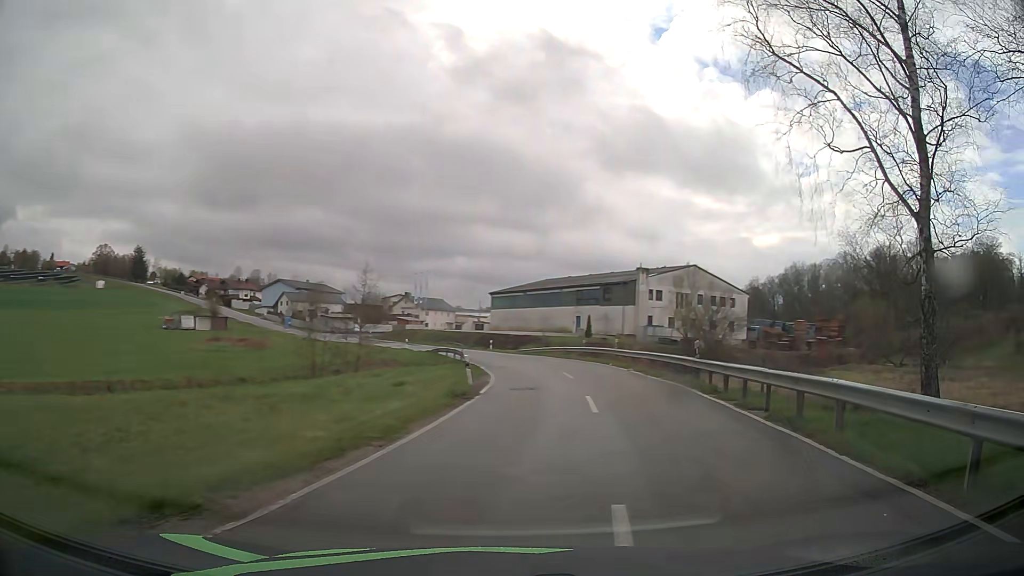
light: Day
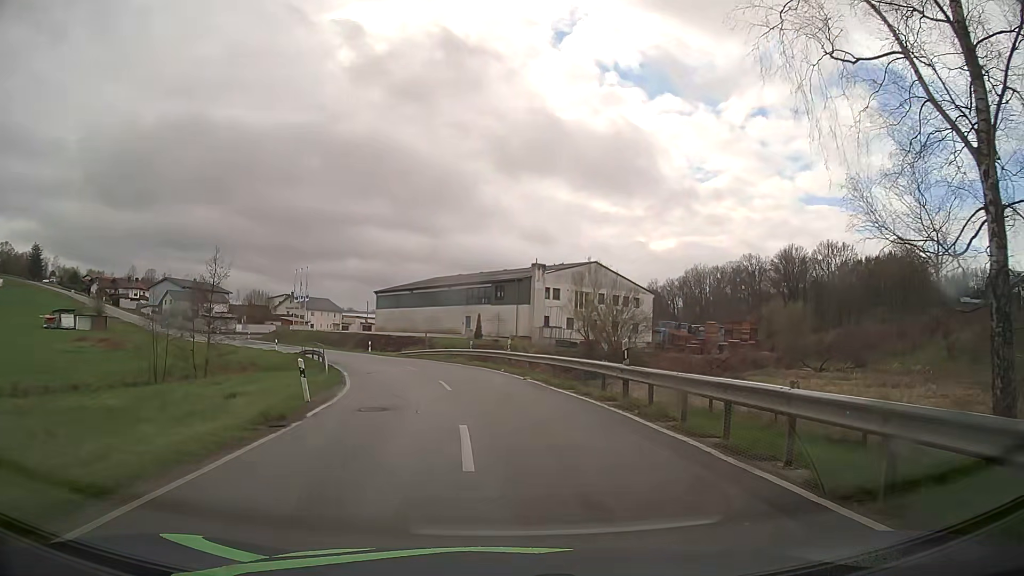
(+0.7, +6.8) m; +8°
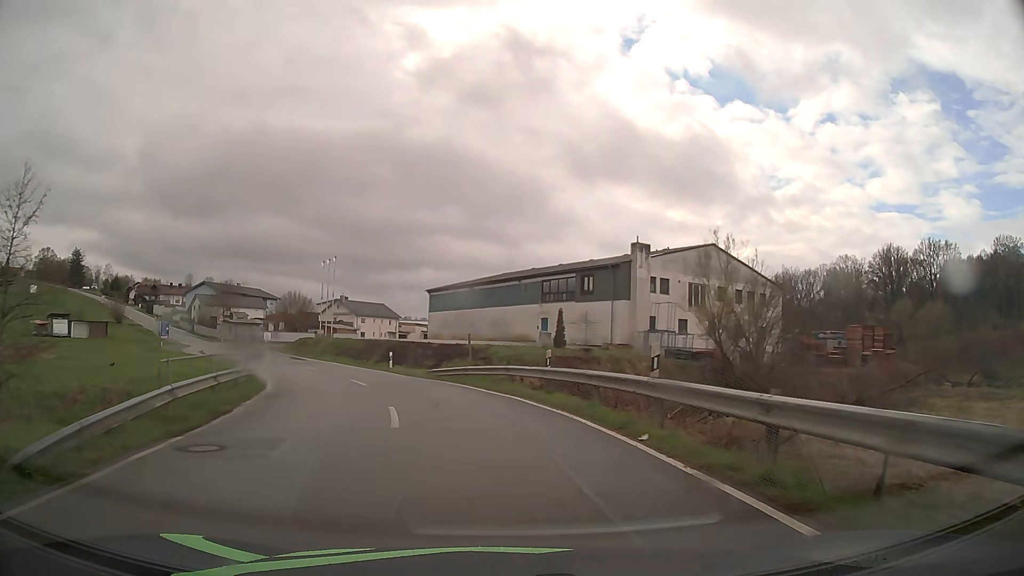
(-0.6, +20.7) m; -5°
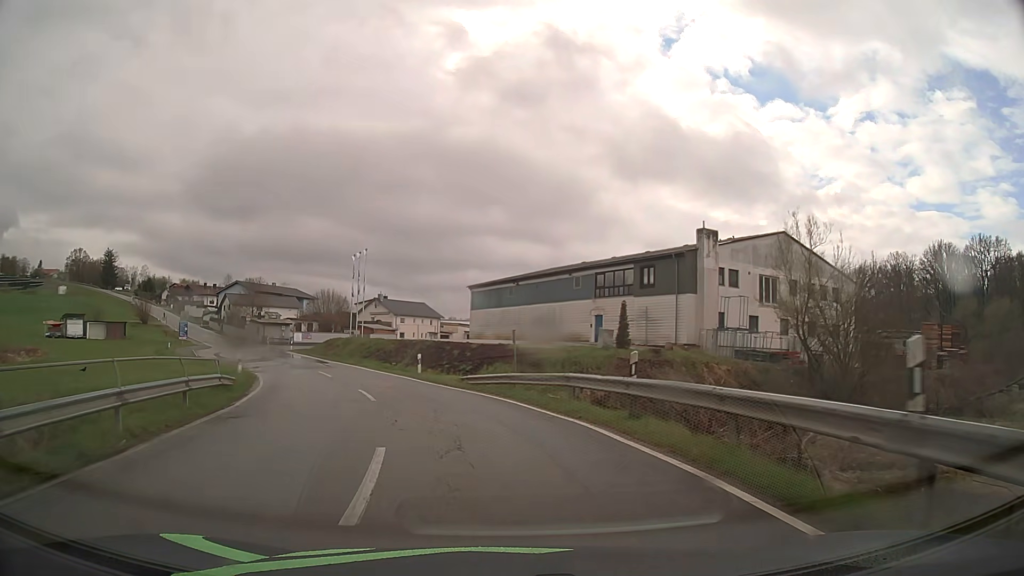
(-0.2, +6.4) m; -4°
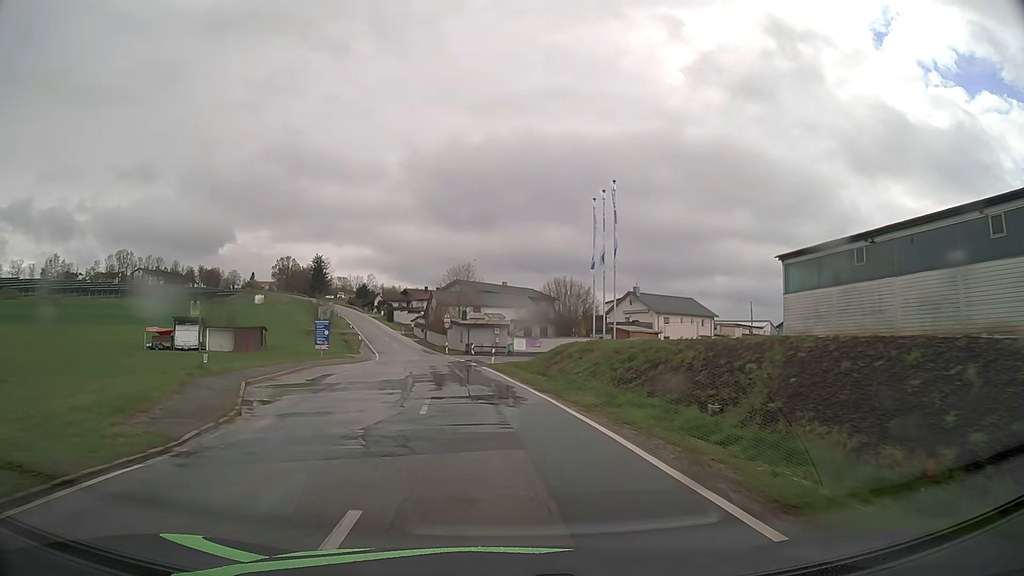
(-5.3, +27.8) m; -22°
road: tertiary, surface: asphalt
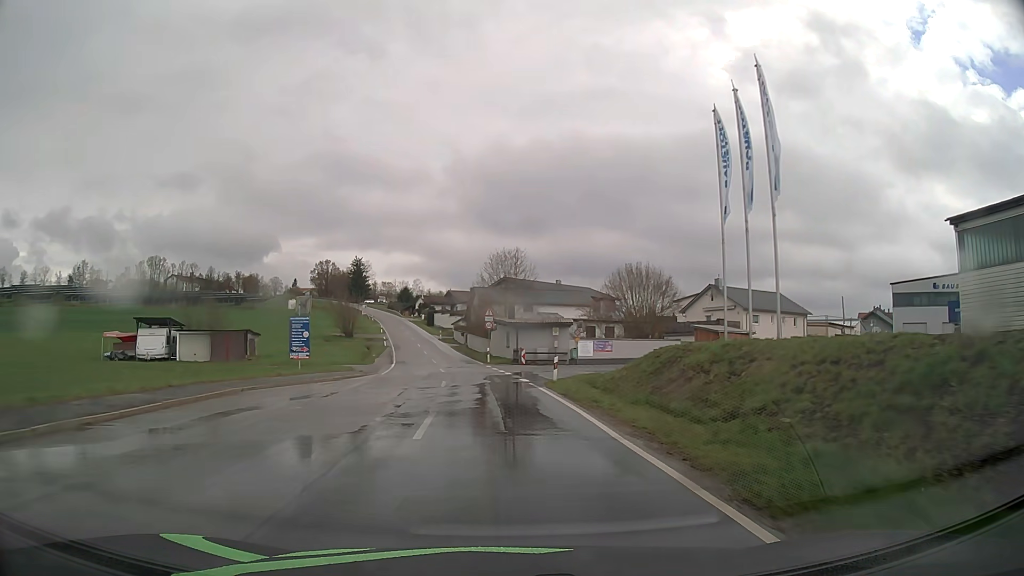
(-0.5, +15.7) m; -4°
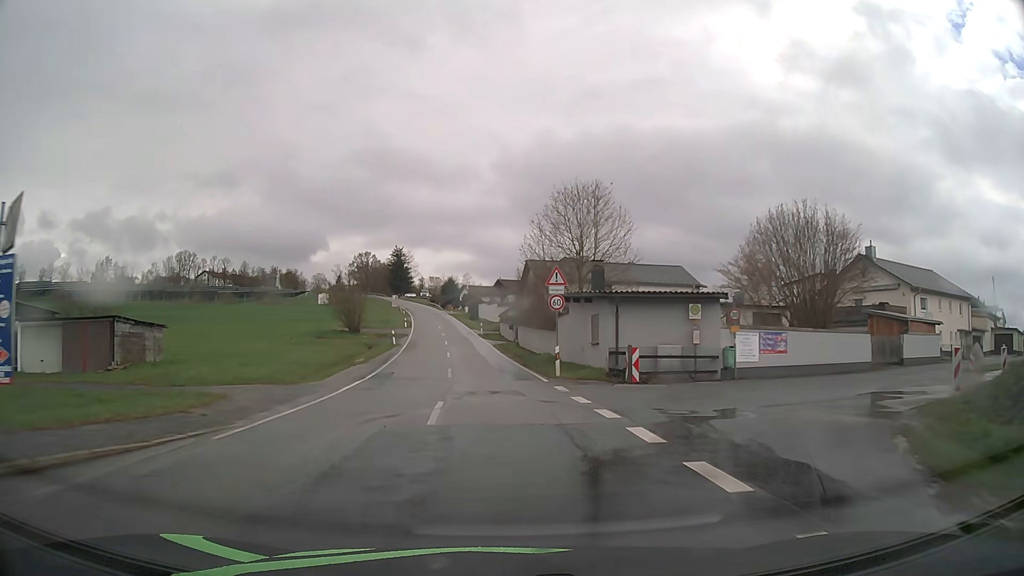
(-1.1, +23.7) m; -5°
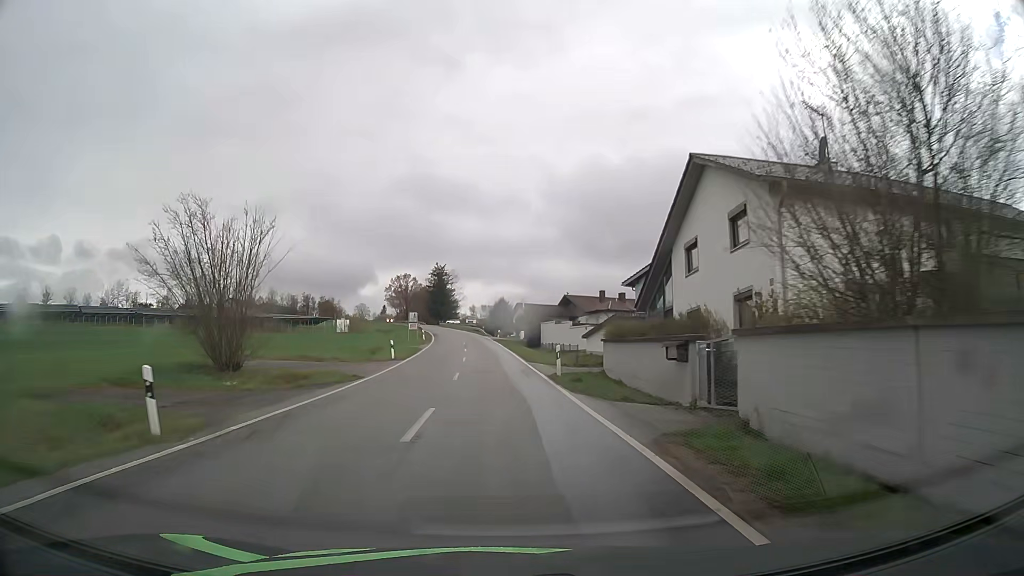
(-1.8, +38.5) m; -4°
(0, +10) (0, +20) (-1, +30) (-1, +40) (-2, +50) (-3, +60) (-4, +70) (-5, +80) (-6, +90) (-7, +100) m
